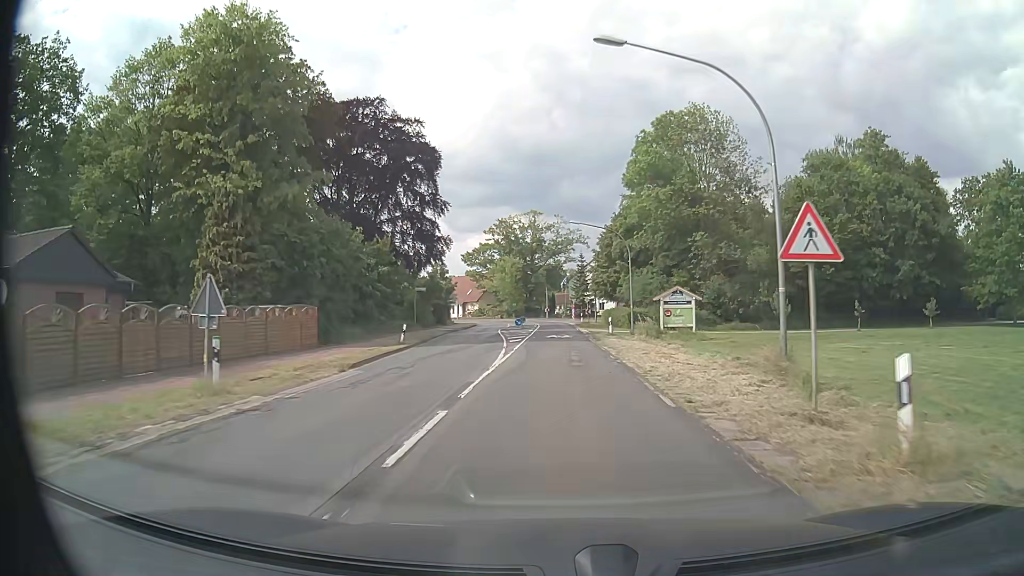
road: secondary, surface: asphalt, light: Day
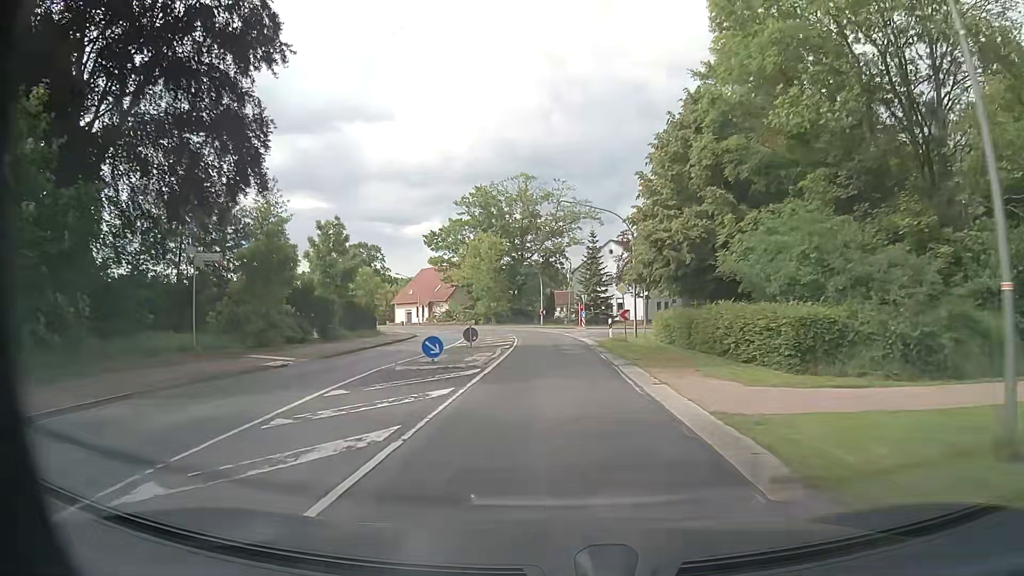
(+0.2, +38.0) m; 0°
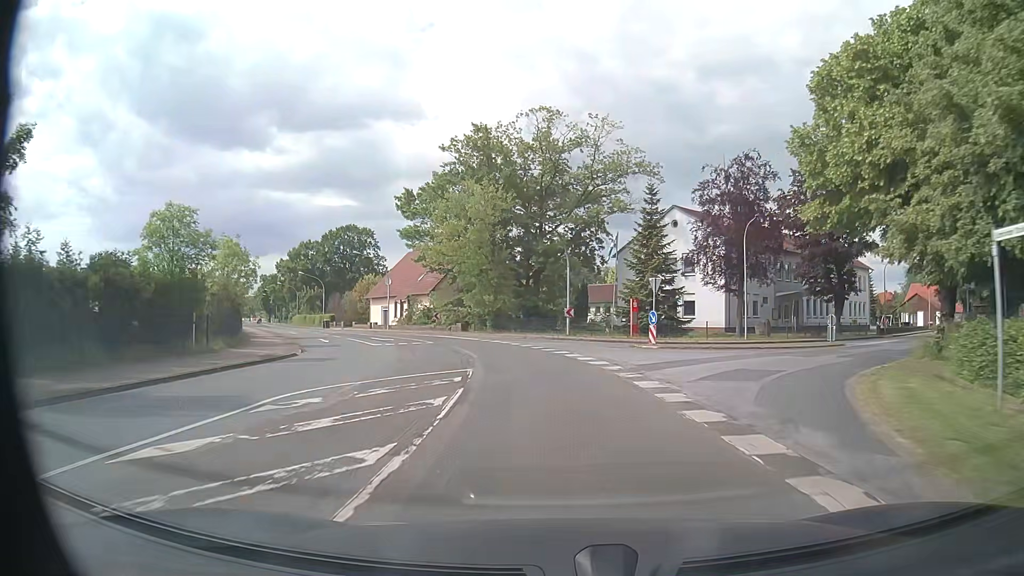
(-0.5, +31.2) m; -2°
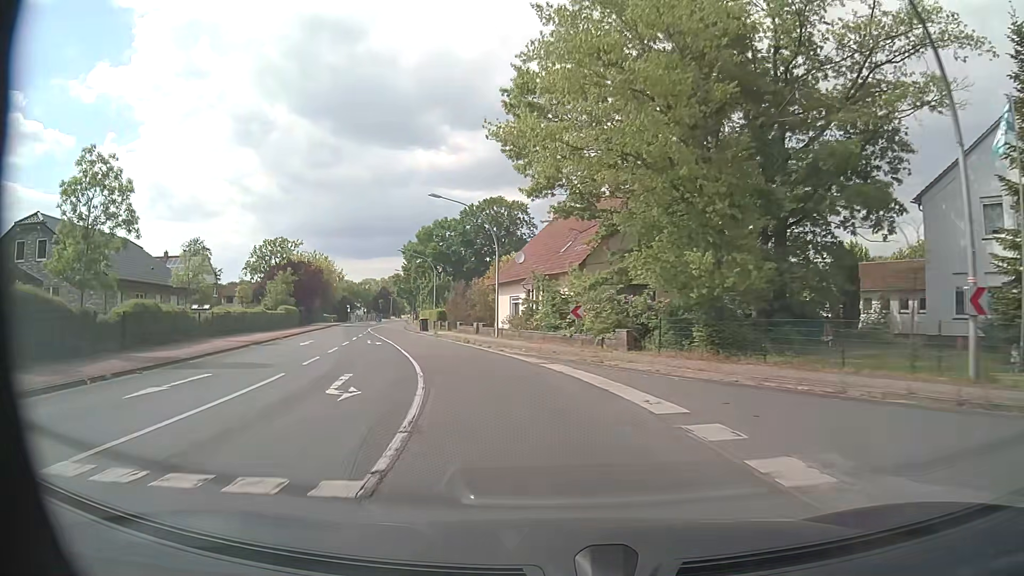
(-3.2, +31.2) m; -15°
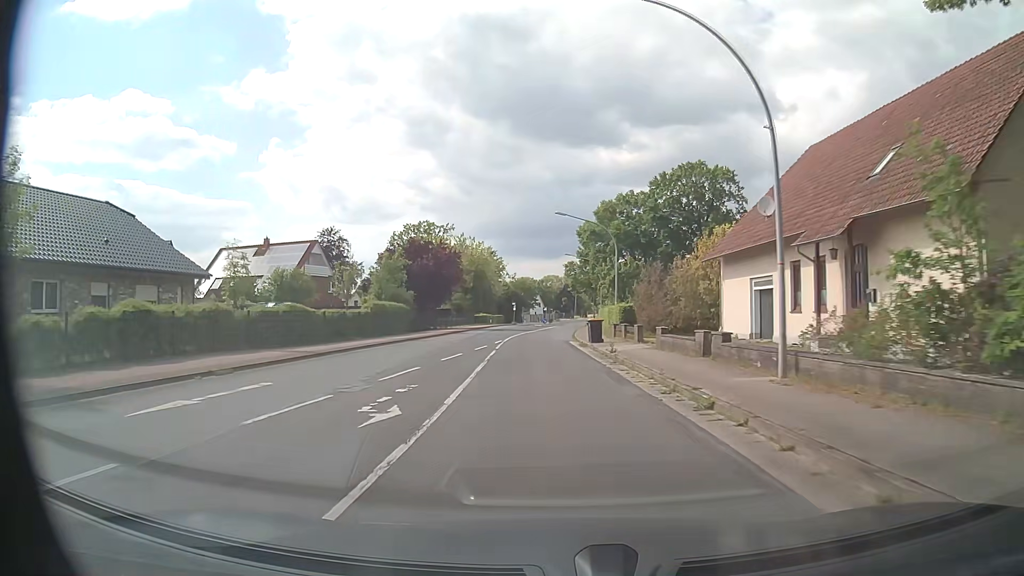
(-3.5, +23.4) m; -16°
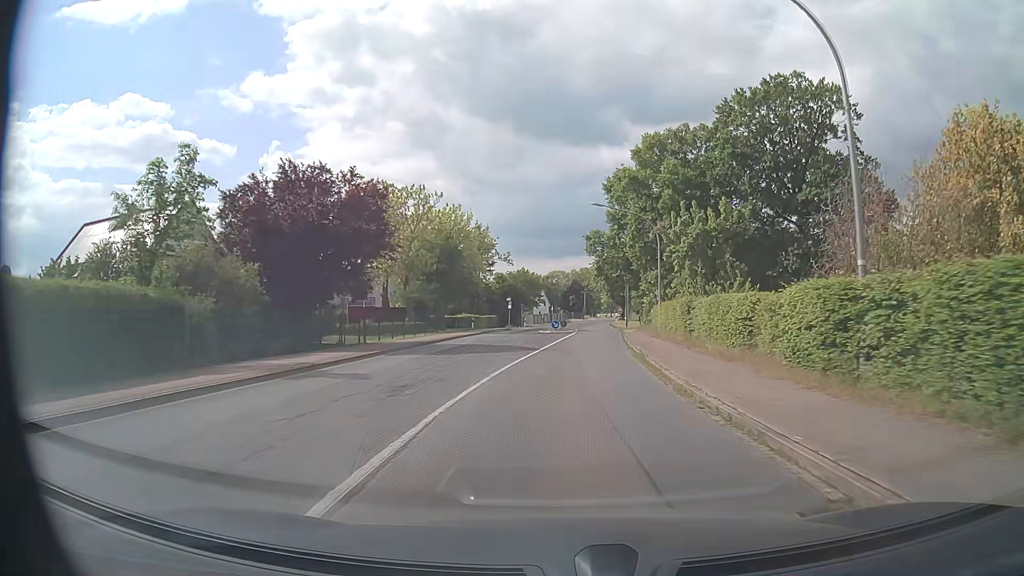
(-1.2, +31.8) m; -1°
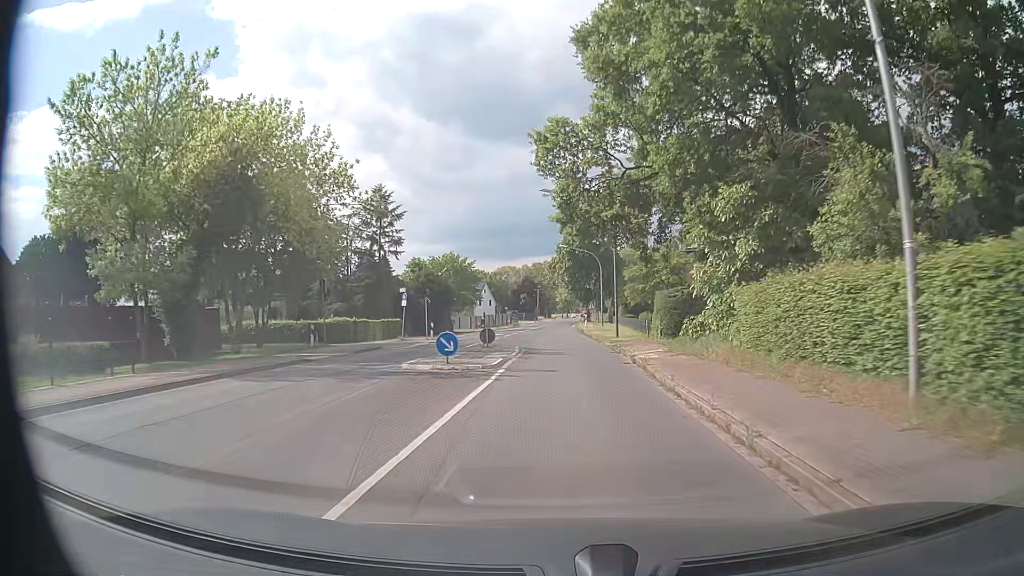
(+1.3, +31.8) m; +4°
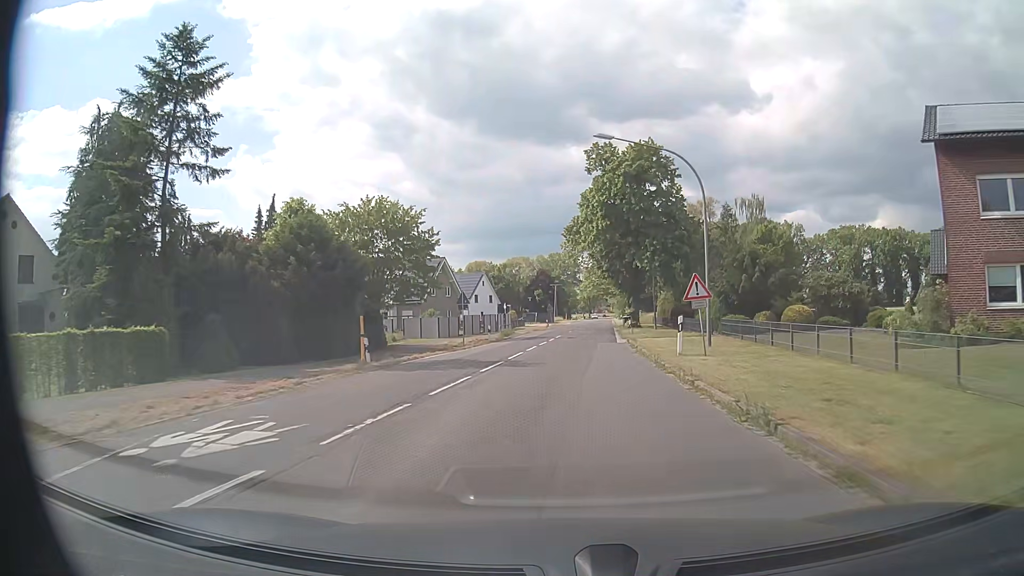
(-0.3, +39.7) m; -2°
(0, +10) (0, +20) (+1, +30) (+2, +40) (+2, +50) (+3, +60) (+4, +70) (+5, +80) (+6, +90) (+7, +100) m
